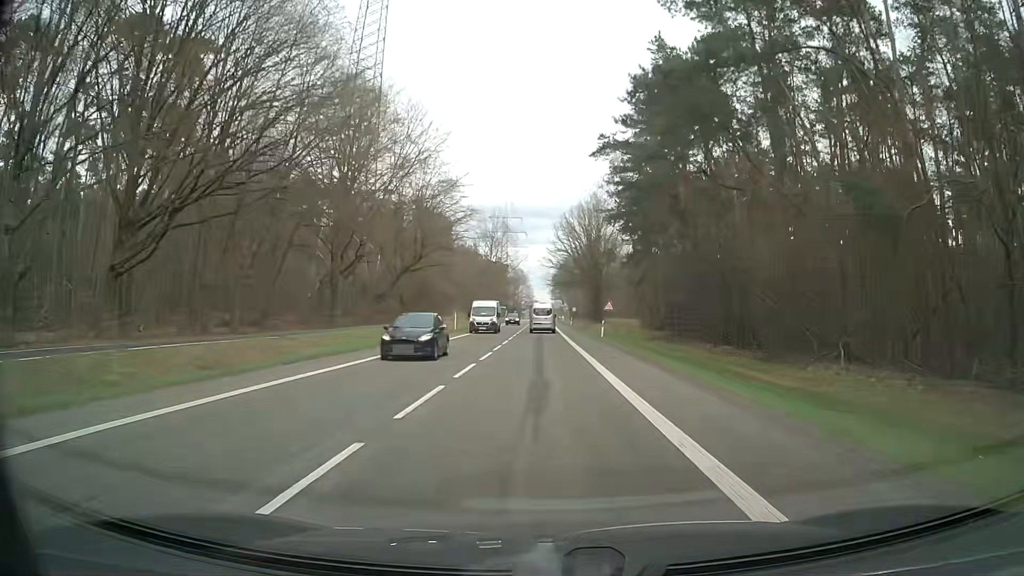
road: secondary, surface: asphalt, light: Day
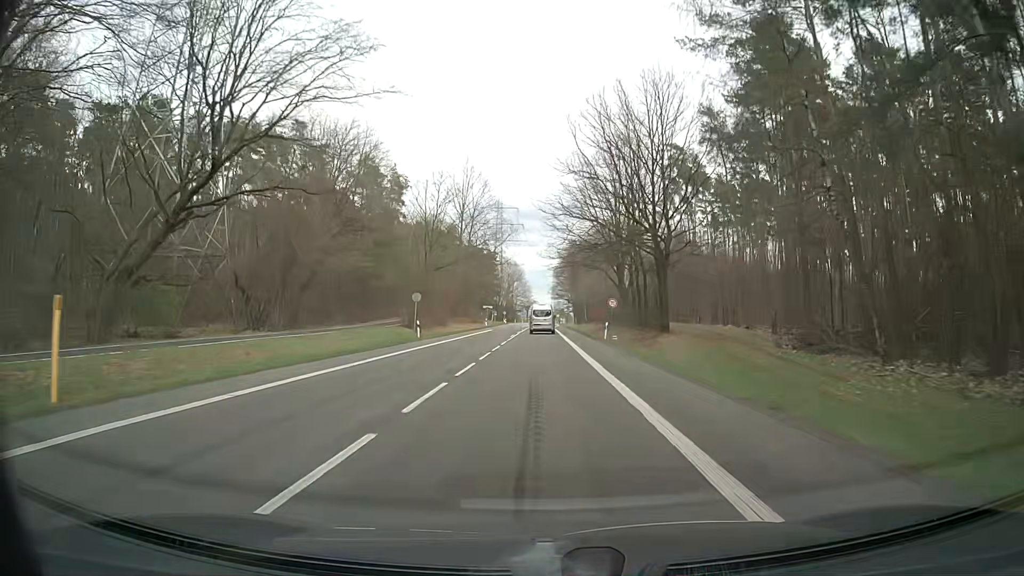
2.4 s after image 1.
(+0.2, +52.4) m; 0°
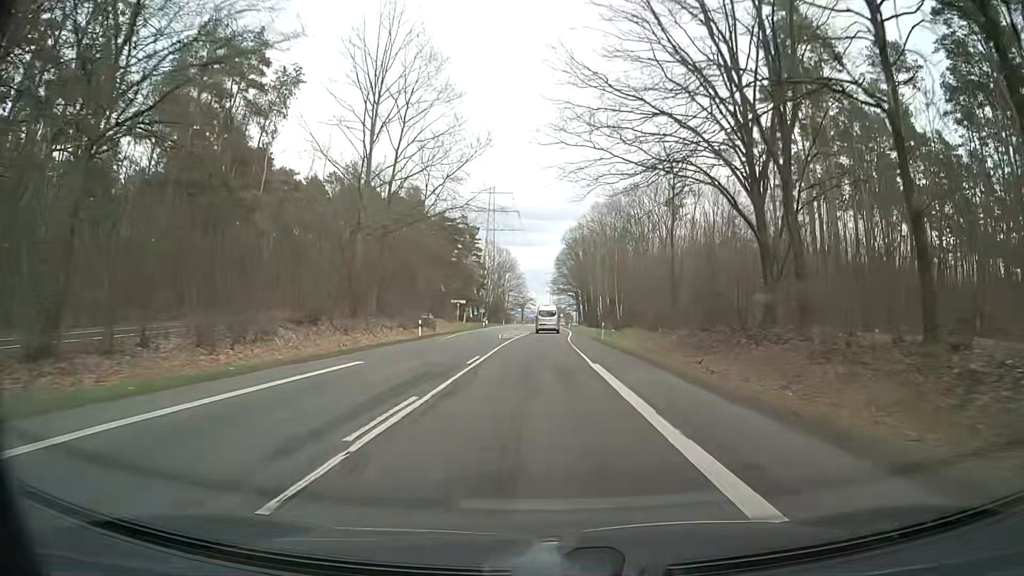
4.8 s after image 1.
(+0.5, +50.8) m; +1°
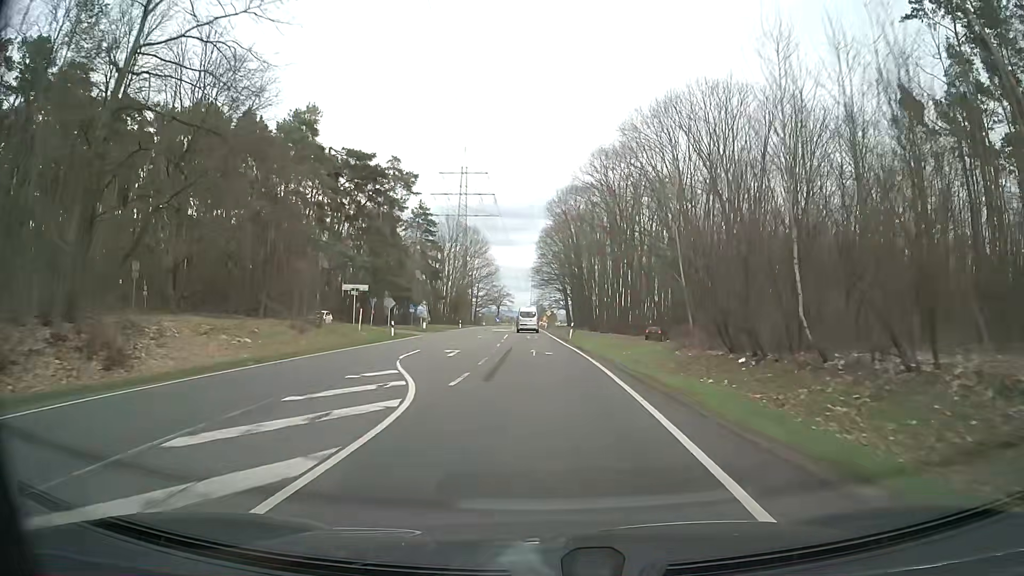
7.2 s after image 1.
(+0.6, +49.1) m; +1°
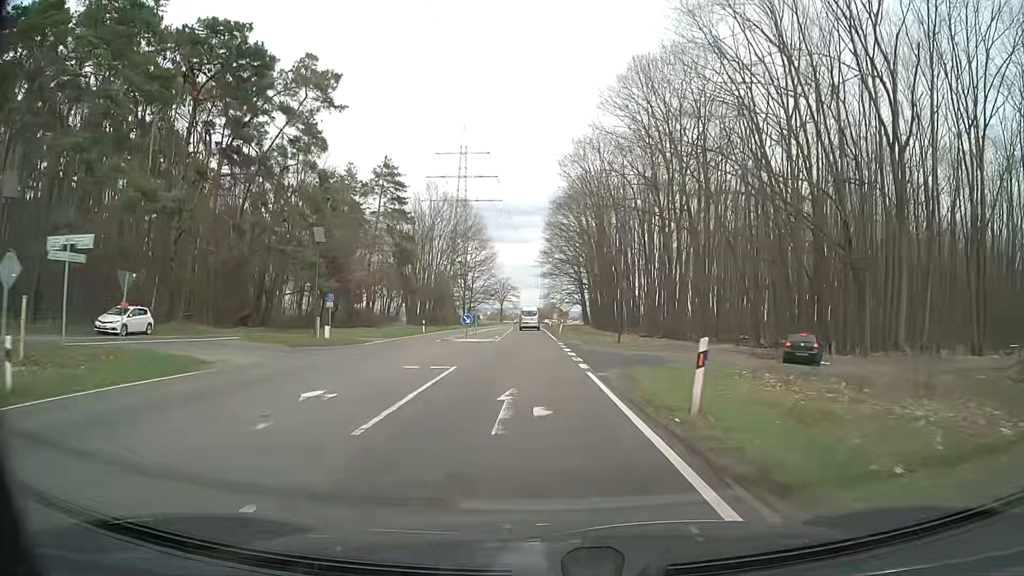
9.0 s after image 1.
(-0.1, +35.7) m; 0°
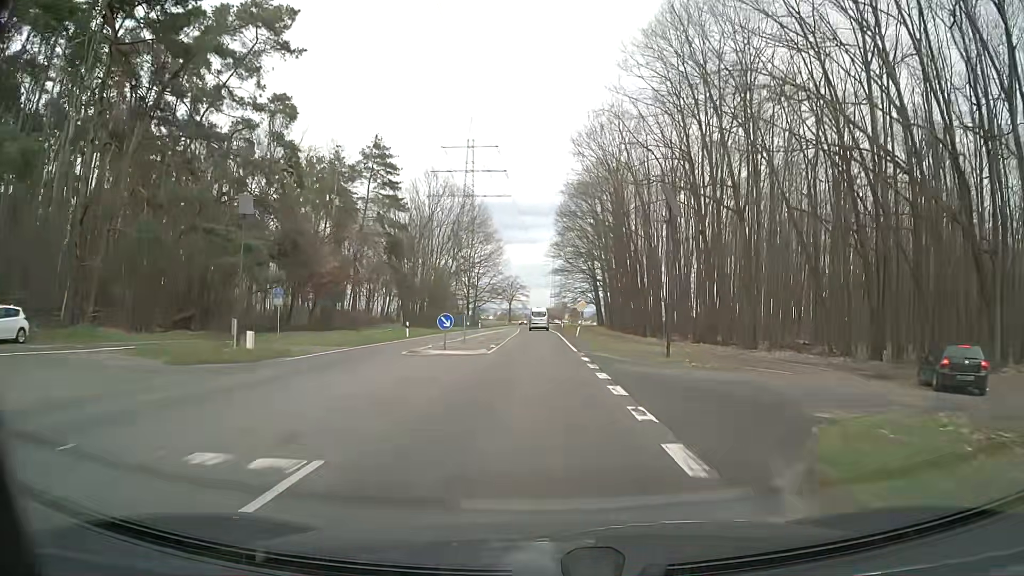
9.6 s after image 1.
(-0.2, +11.7) m; -1°
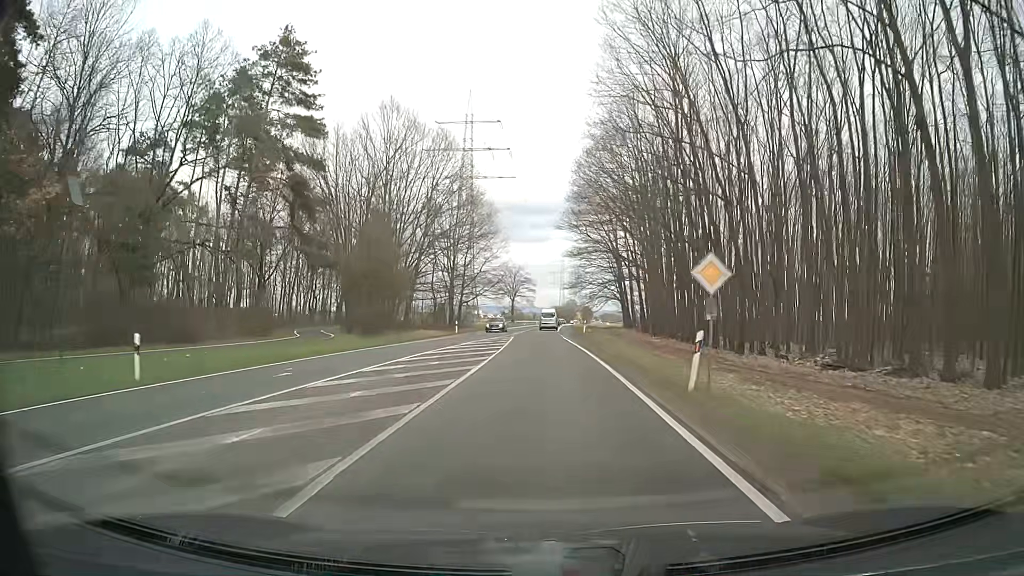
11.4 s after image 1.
(-0.2, +34.3) m; -1°
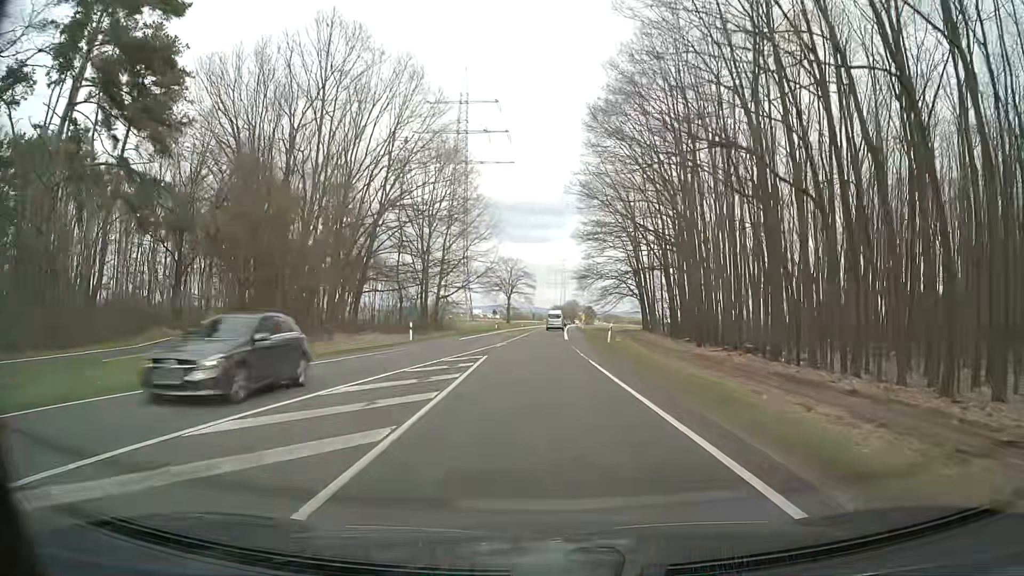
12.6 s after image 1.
(0.0, +22.4) m; 0°
(0, +10) (0, +20) (0, +30) (+1, +40) (+1, +50) (+1, +60) (+2, +70) (+2, +80) (+3, +90) (+3, +100) m
